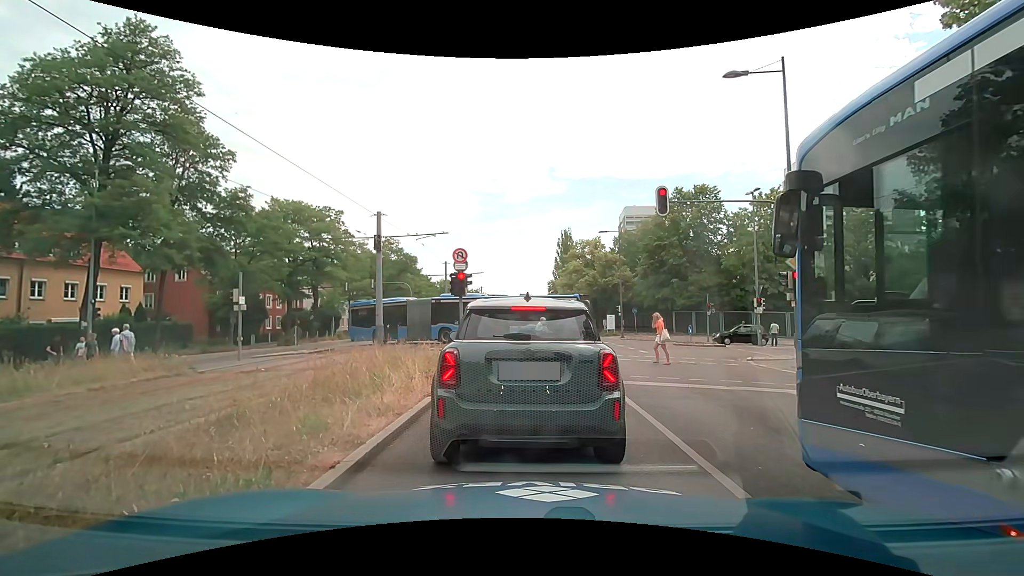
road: secondary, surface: asphalt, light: Day
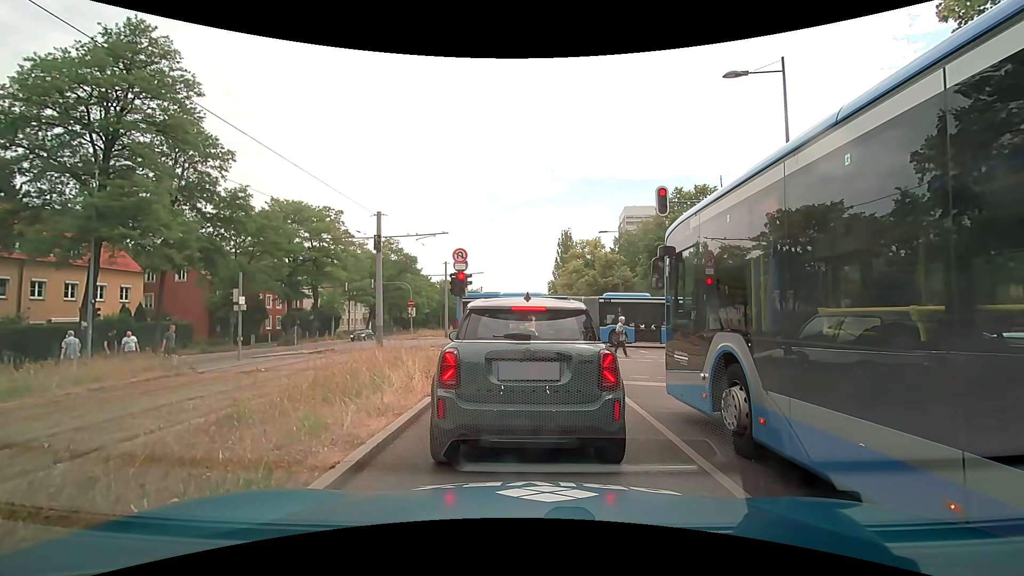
(0.0, 0.0) m; 0°
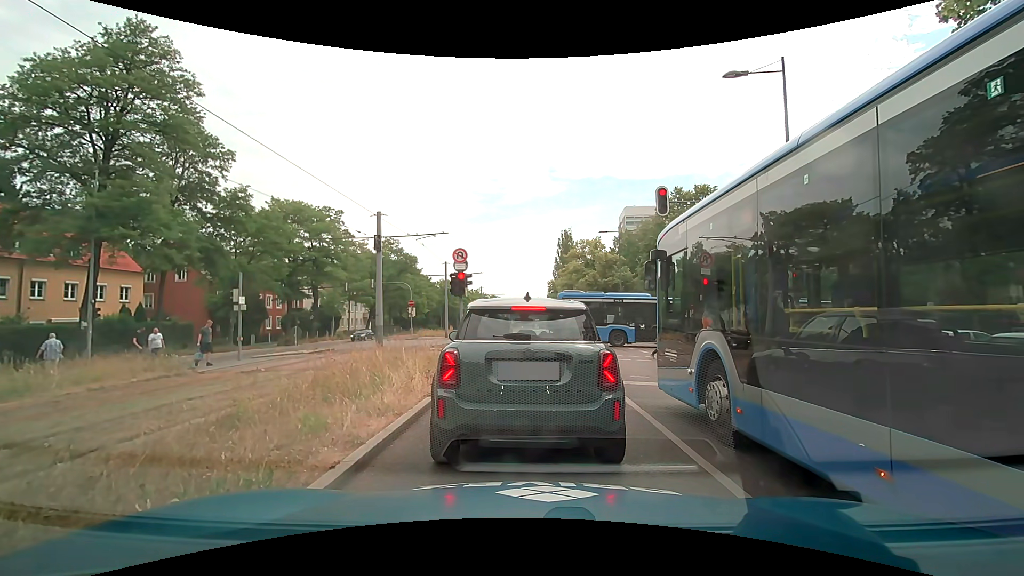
(0.0, 0.0) m; 0°
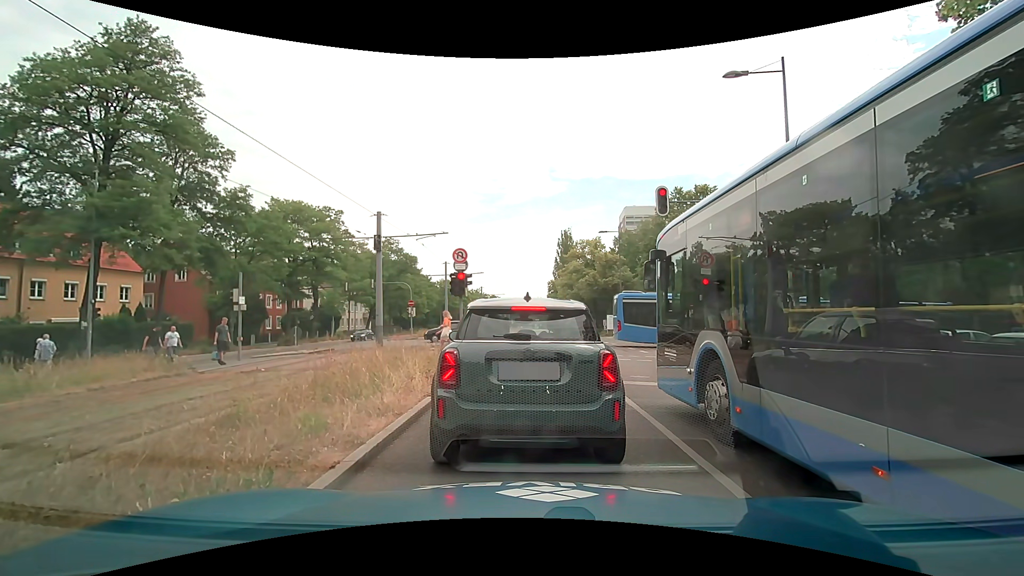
(0.0, 0.0) m; 0°
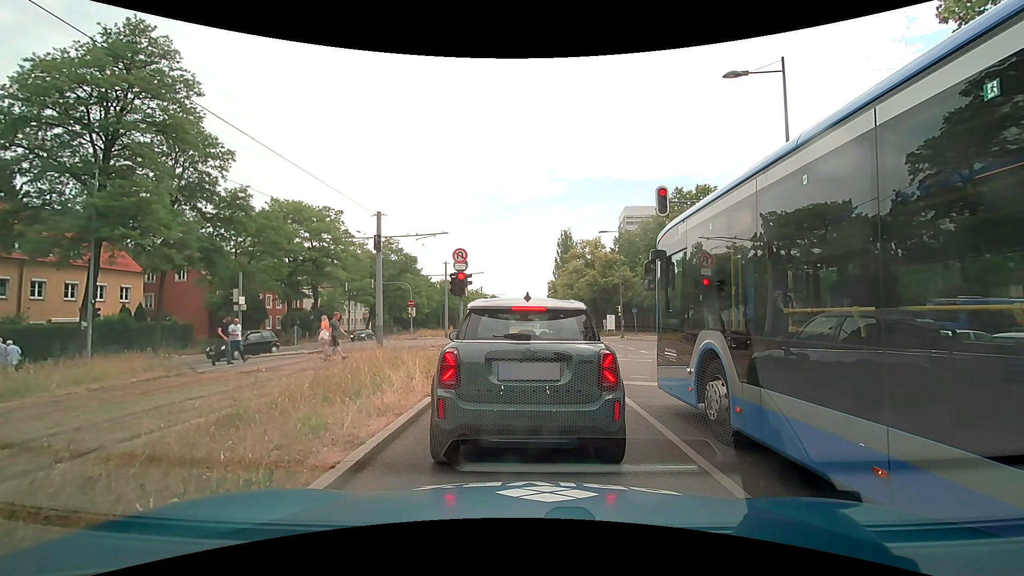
(0.0, 0.0) m; 0°
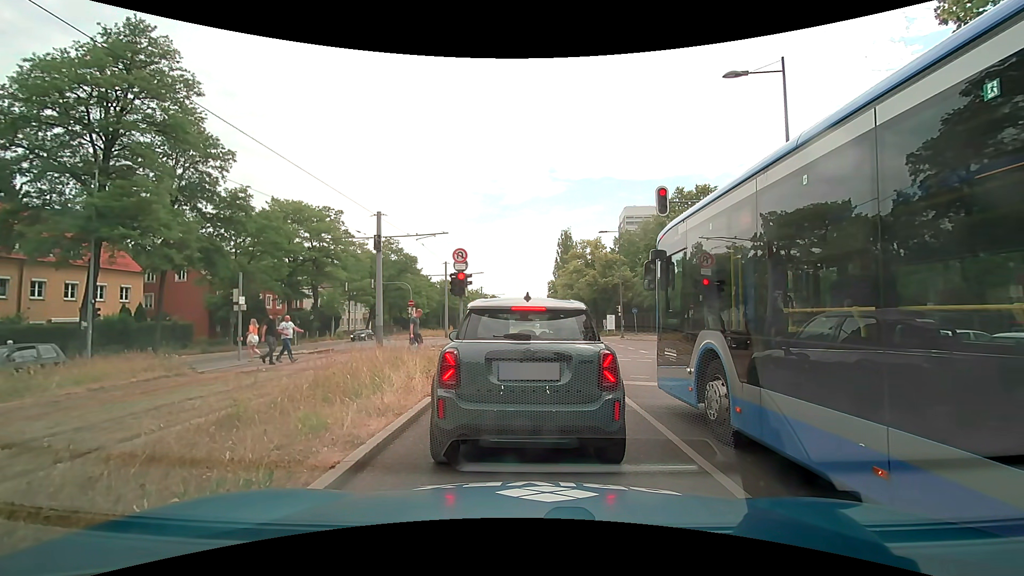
(0.0, 0.0) m; 0°
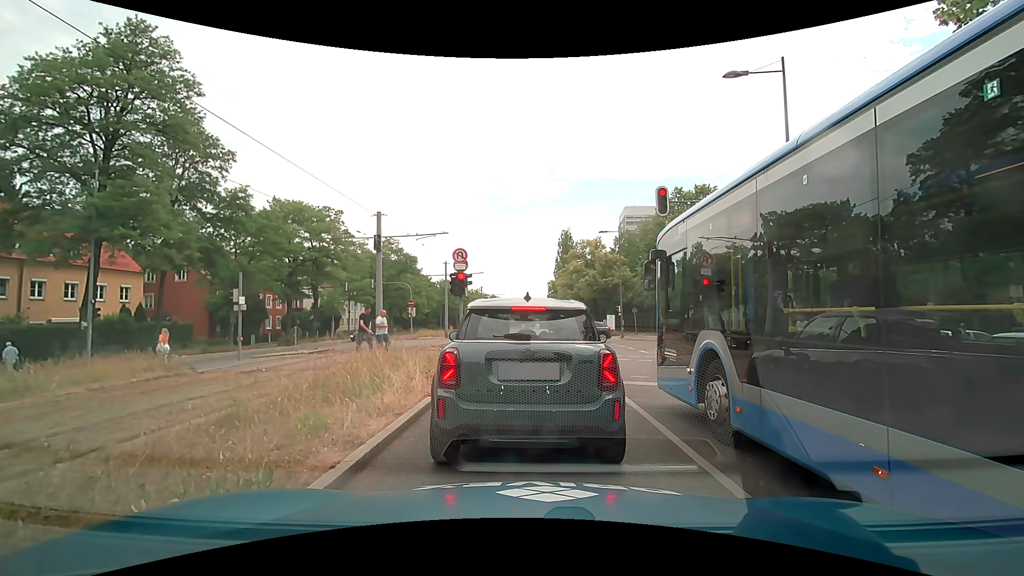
(0.0, 0.0) m; 0°
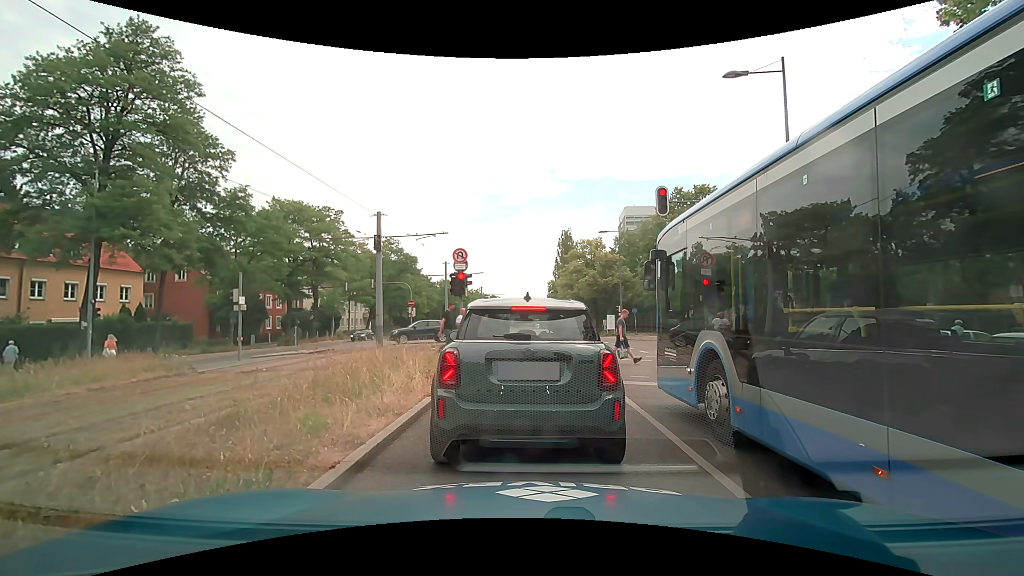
(0.0, 0.0) m; 0°
(+1, +10) (+1, +20) (+2, +30) (+3, +40) (+4, +50) (+4, +60) (+5, +70) (+6, +80) (+7, +90) (+8, +100) m
